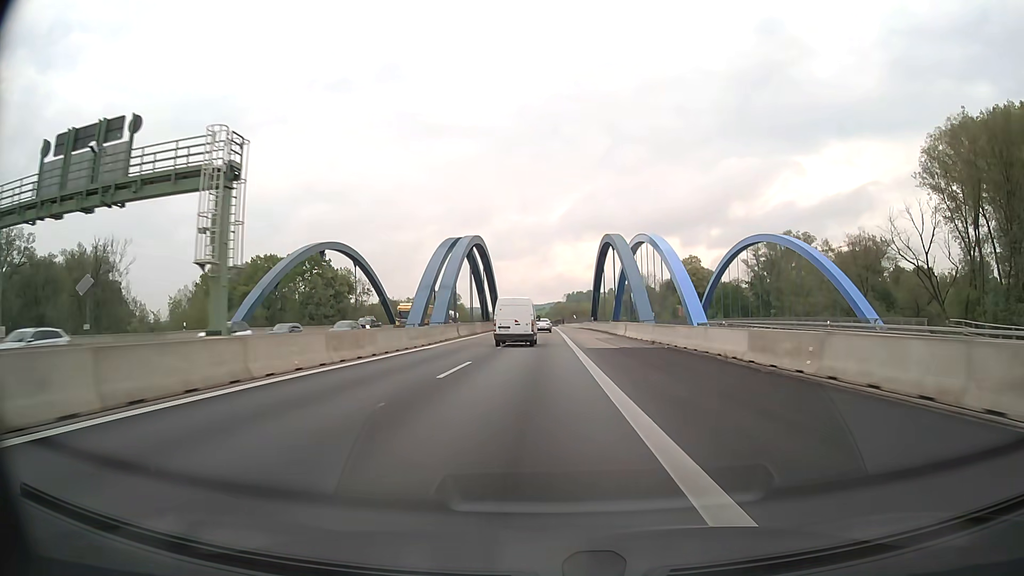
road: motorway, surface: asphalt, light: Day
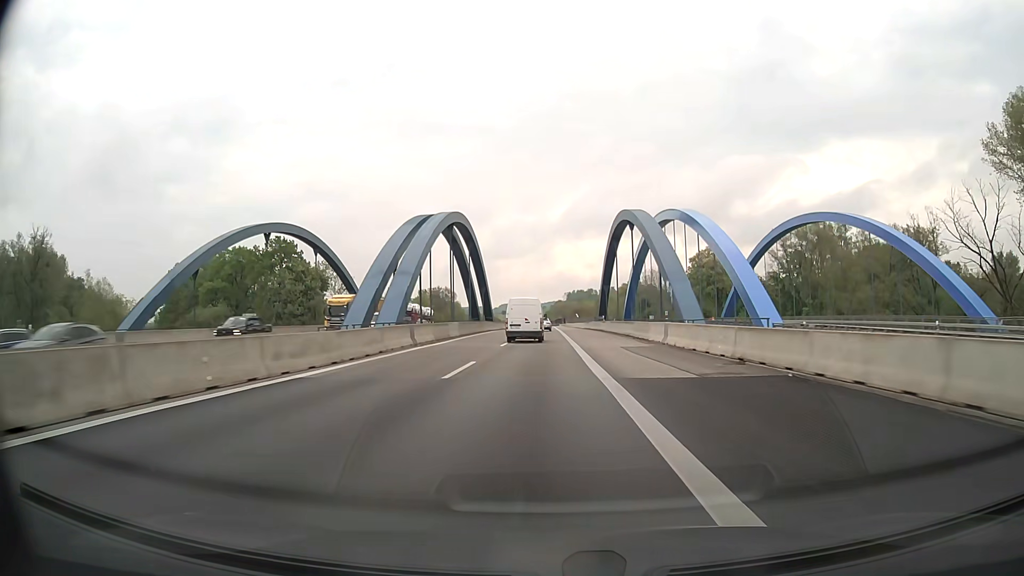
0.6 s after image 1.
(0.0, +17.5) m; 0°
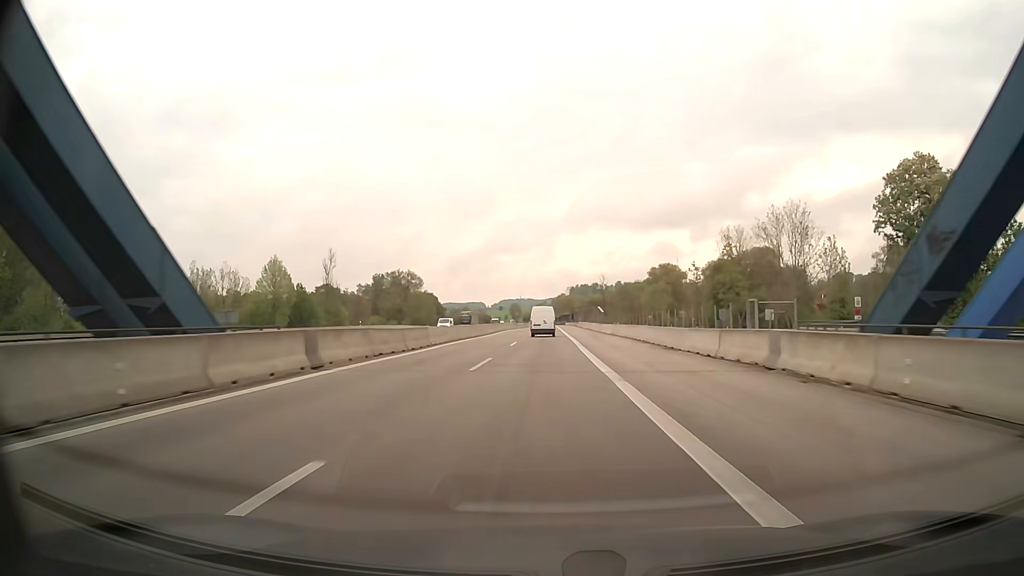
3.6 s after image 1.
(0.0, +87.6) m; 0°
(0, +10) (0, +20) (0, +30) (0, +40) (0, +50) (0, +60) (0, +70) (0, +80) (0, +90) (0, +100) m
